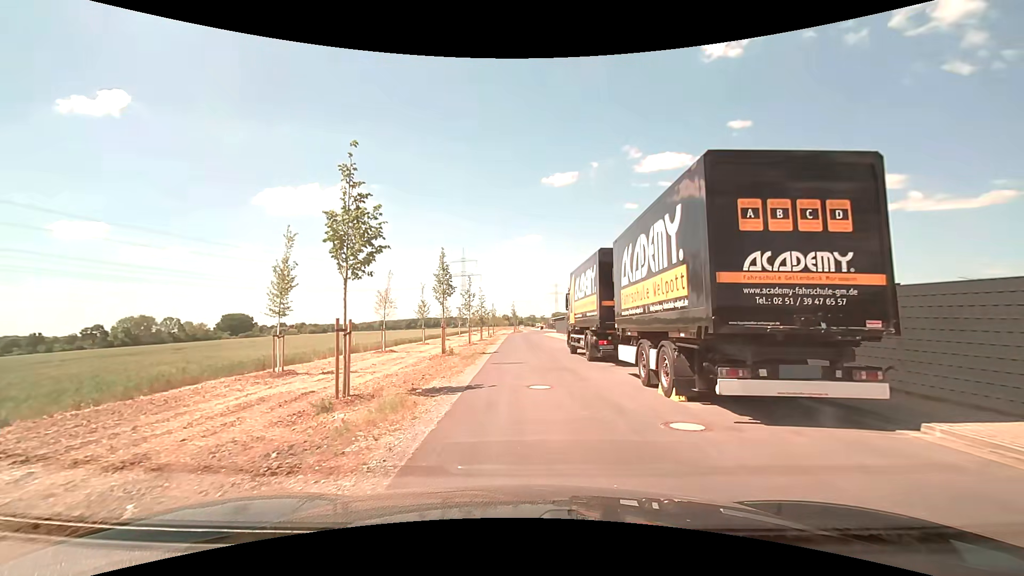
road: residential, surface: asphalt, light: Day
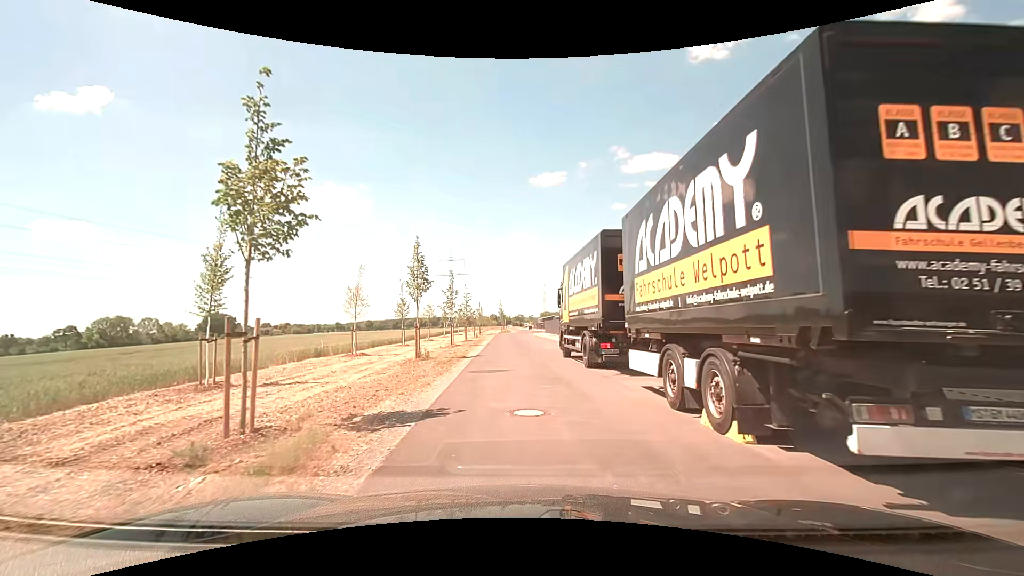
(0.0, +3.4) m; +2°
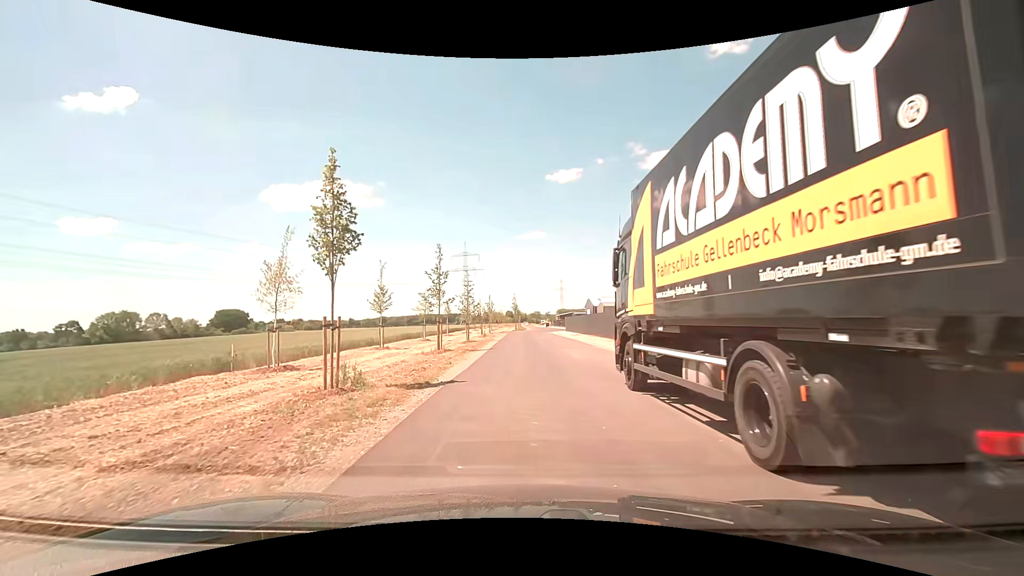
(-0.2, +11.6) m; -2°
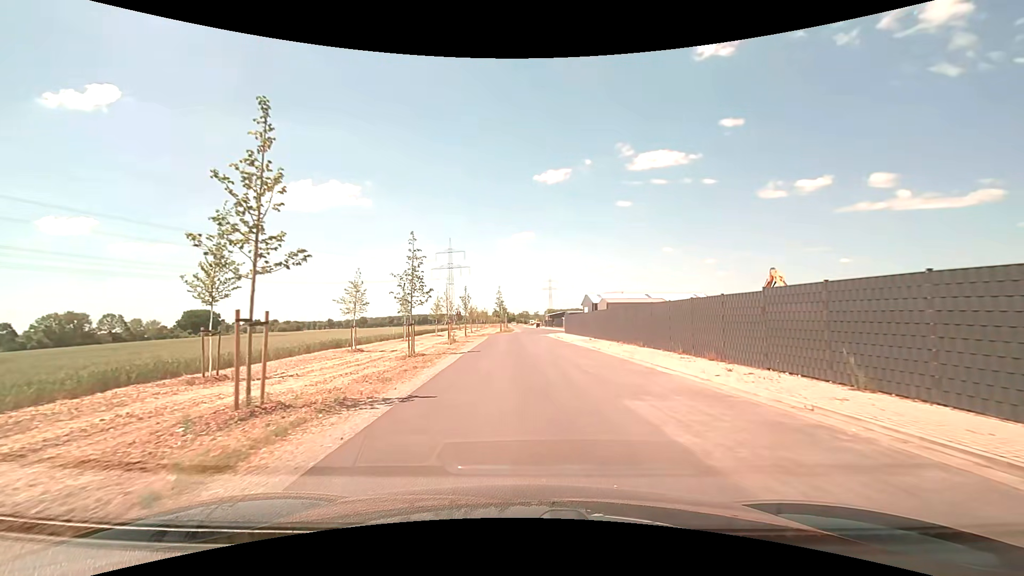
(0.0, +17.8) m; +2°
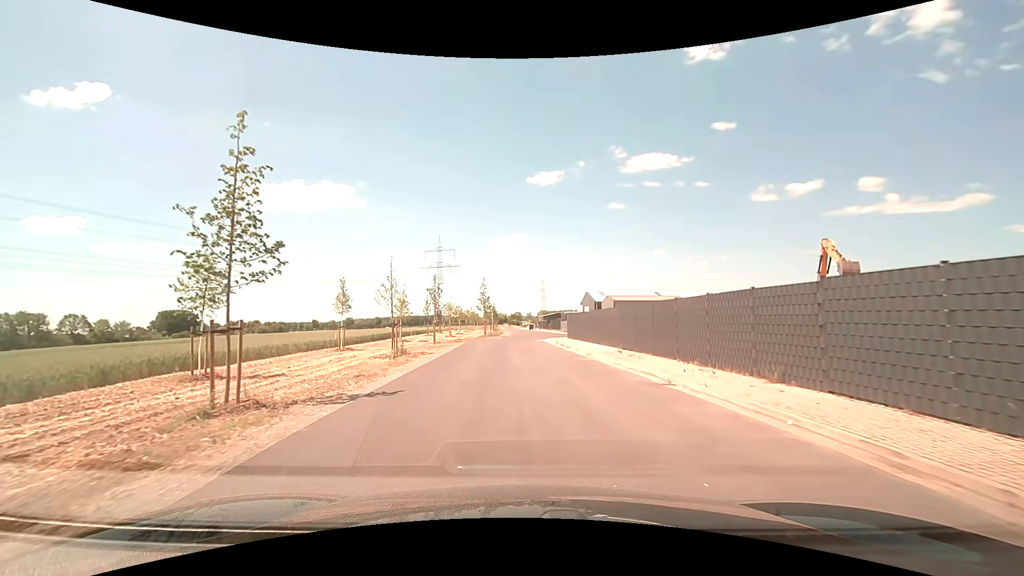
(+0.1, +14.1) m; 0°
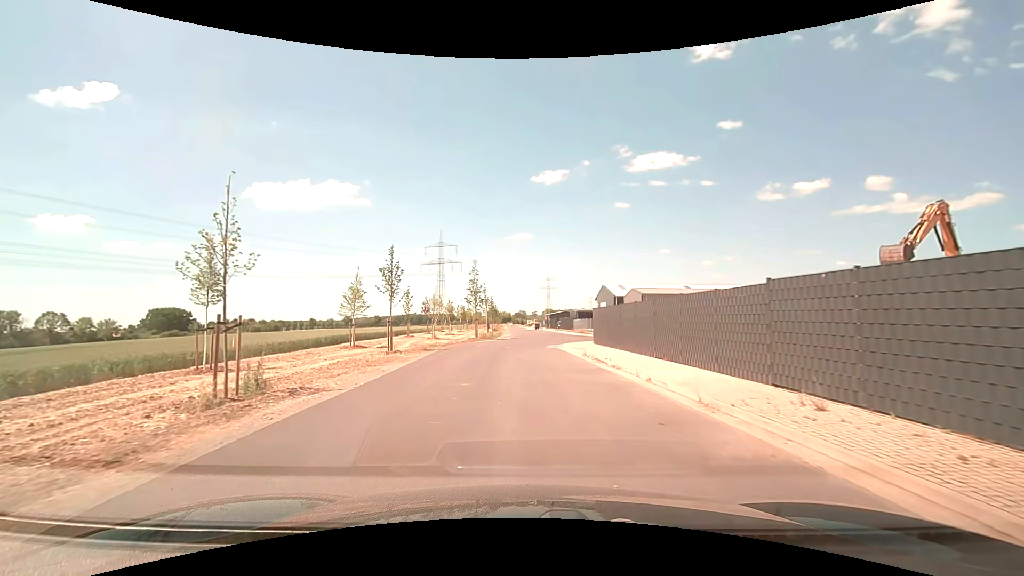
(0.0, +14.4) m; 0°
(0, +10) (0, +20) (0, +30) (+3, +39) (+11, +44) (+21, +44) (+31, +45) (+41, +46) (+51, +46) (+61, +46) m
